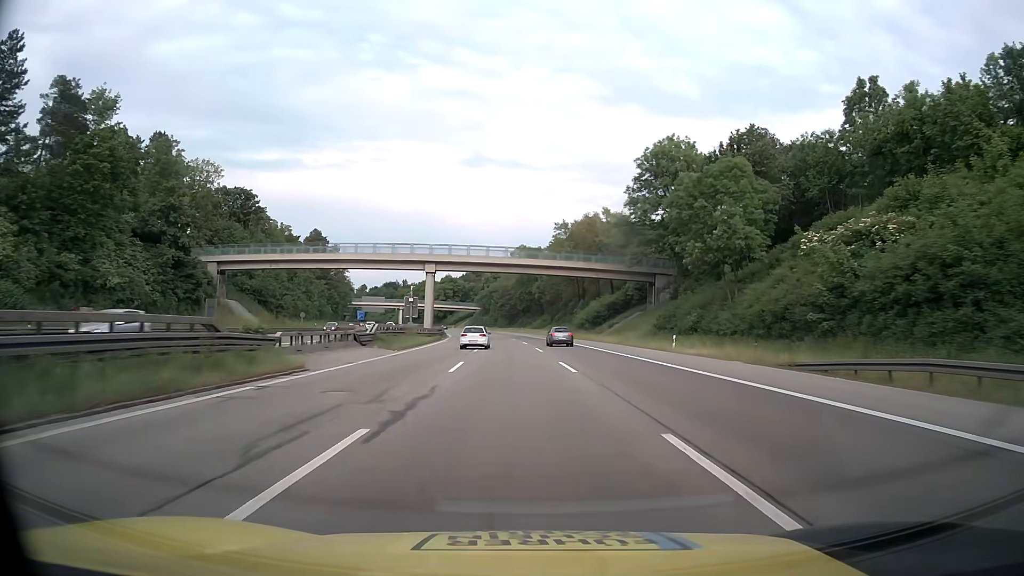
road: motorway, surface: asphalt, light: Day
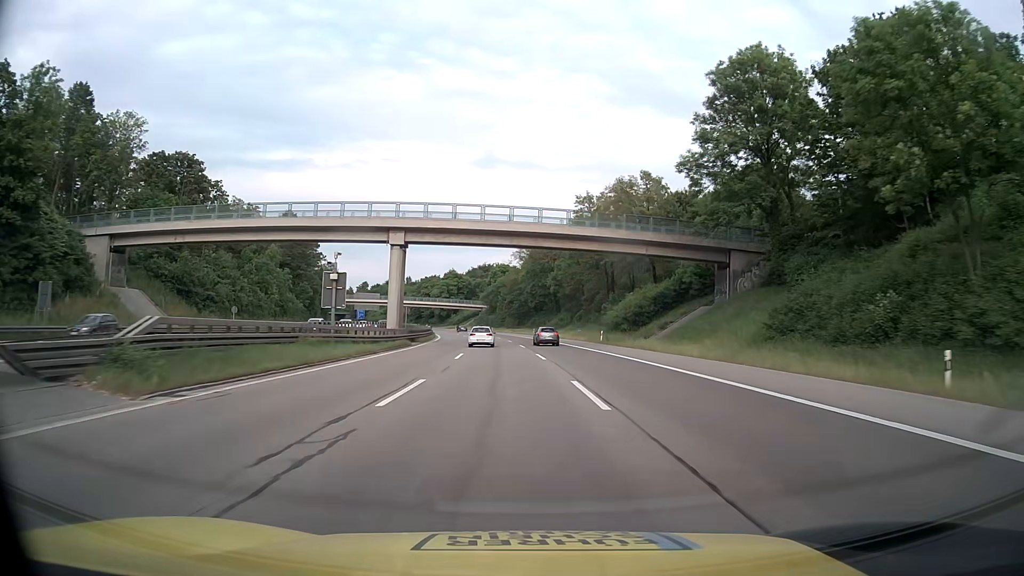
(-0.3, +27.6) m; -1°
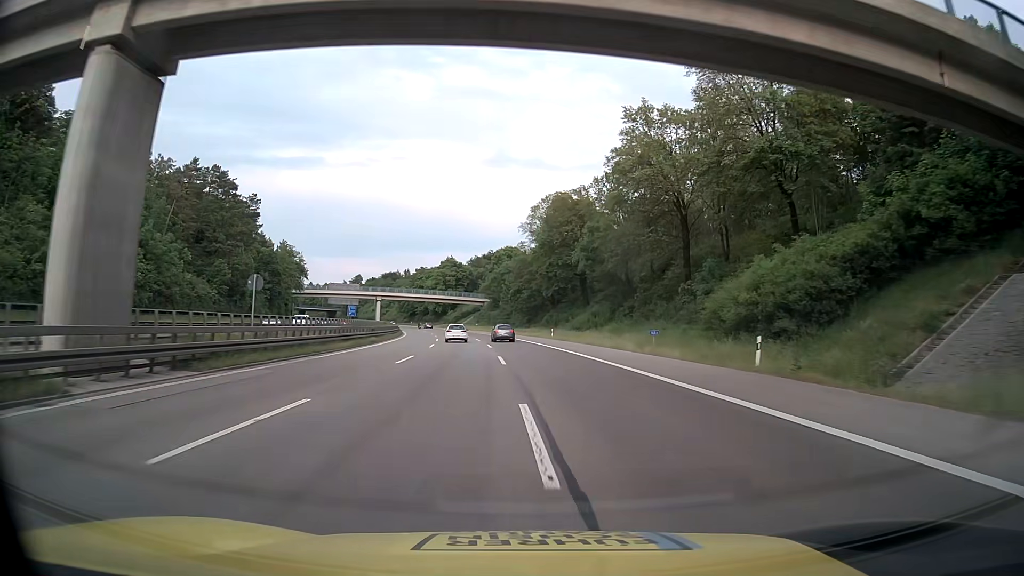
(-0.3, +41.7) m; -1°
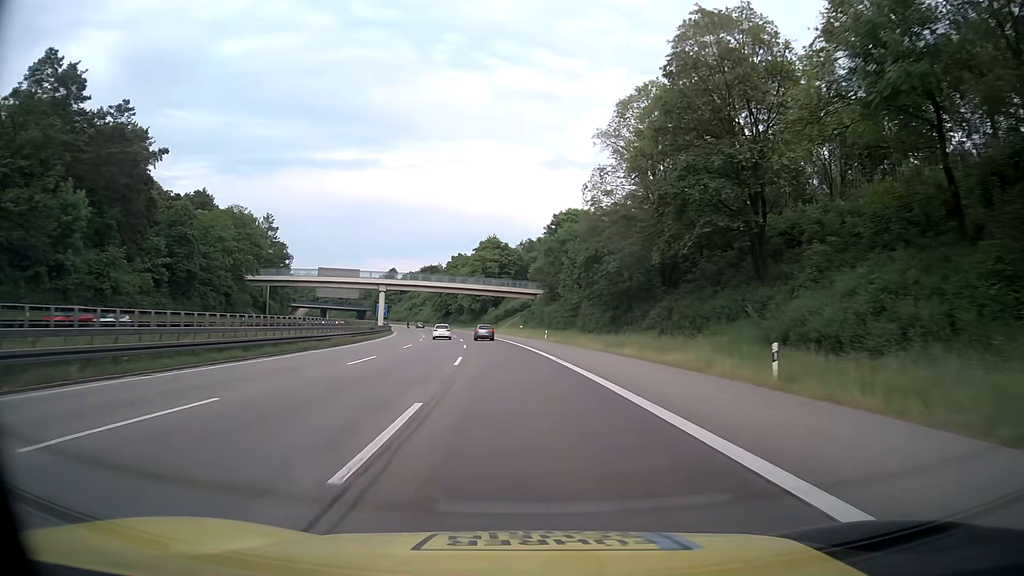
(-2.0, +54.8) m; -5°
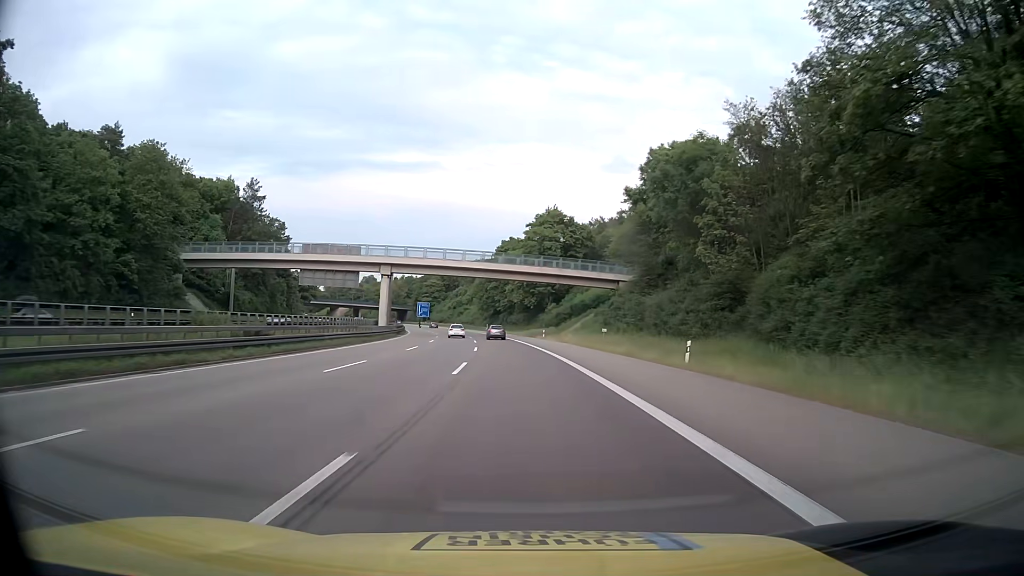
(-1.8, +41.0) m; -5°
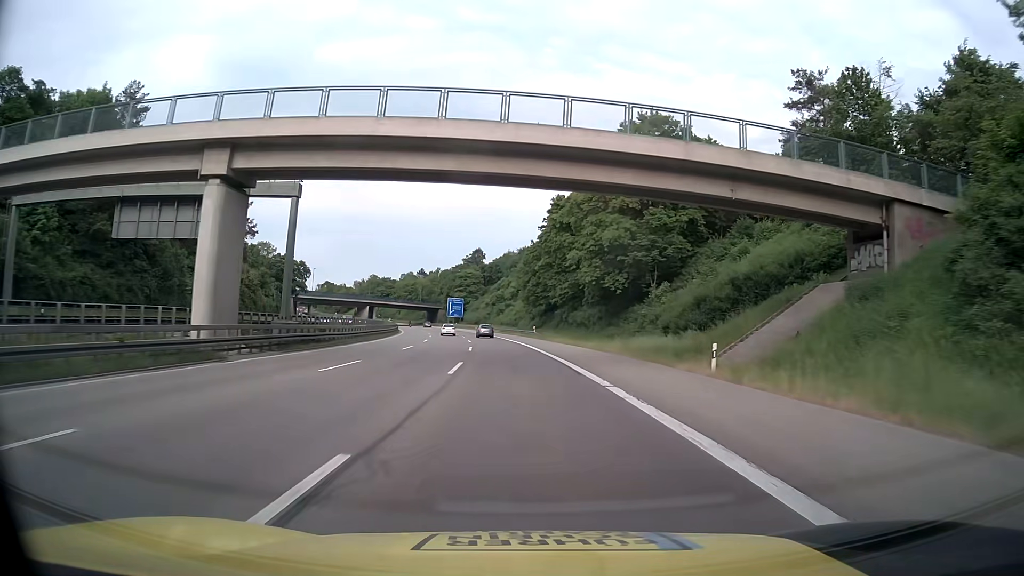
(-2.3, +54.8) m; -4°
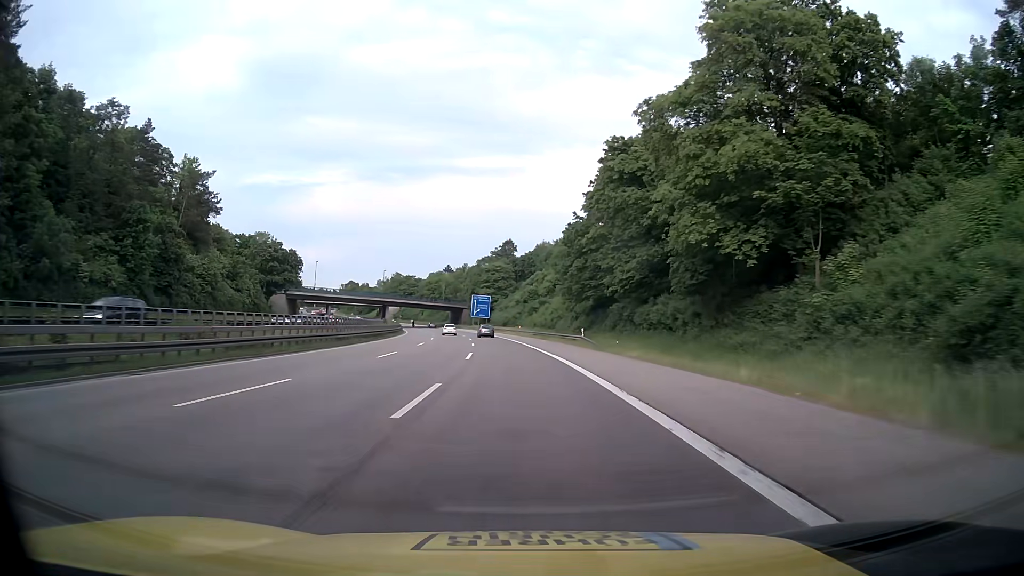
(-0.7, +27.4) m; -3°
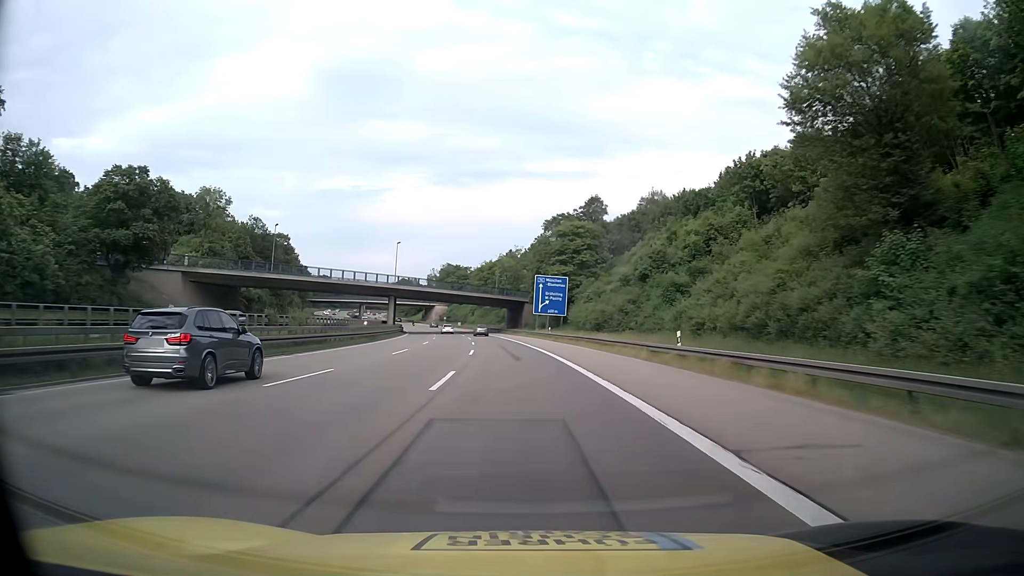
(-3.5, +68.5) m; -6°
(0, +10) (0, +20) (-1, +30) (-1, +40) (-2, +50) (-3, +60) (-4, +70) (-5, +80) (-7, +90) (-8, +100) m
